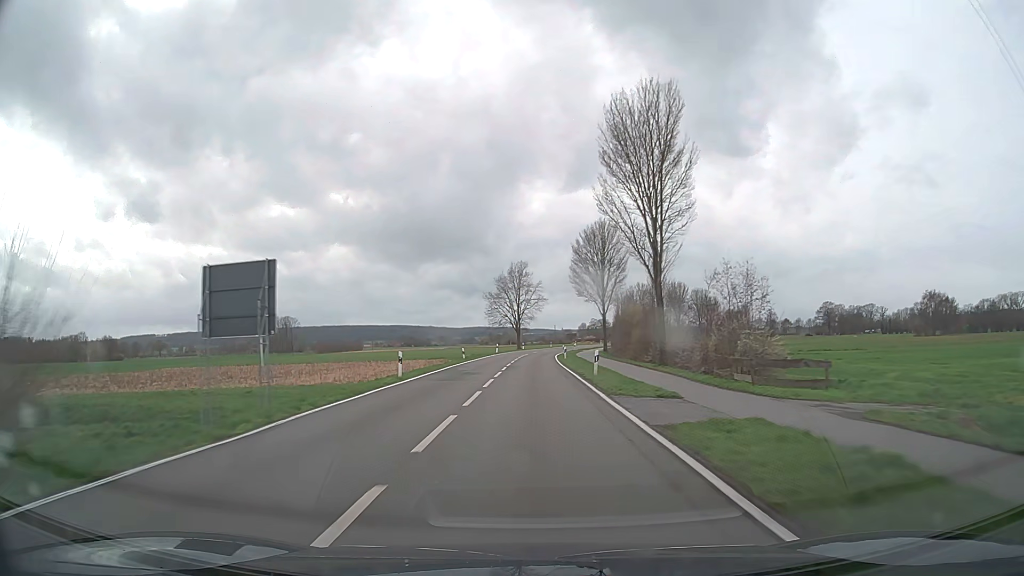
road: secondary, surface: asphalt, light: Day
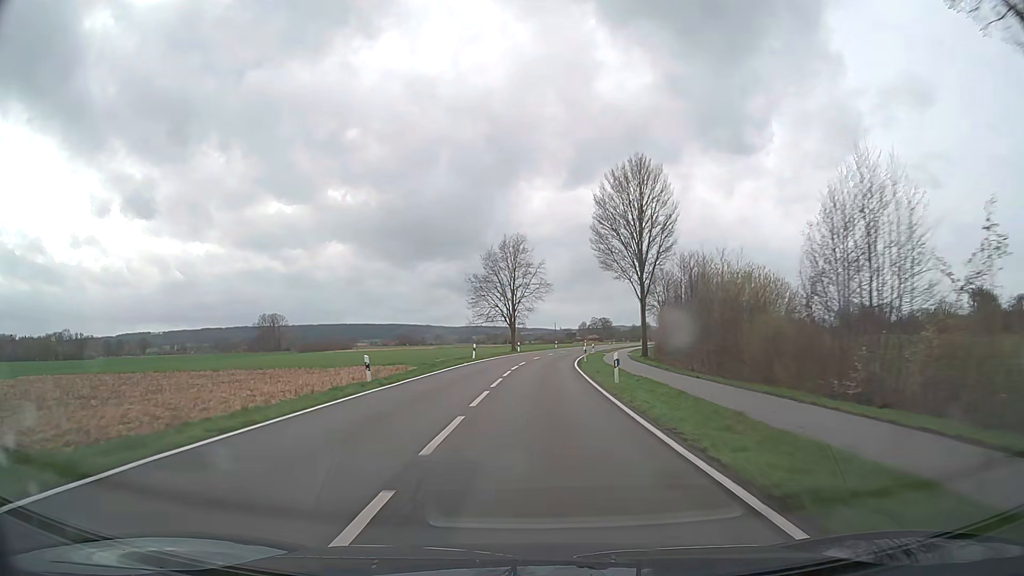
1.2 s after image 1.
(-0.1, +30.4) m; 0°
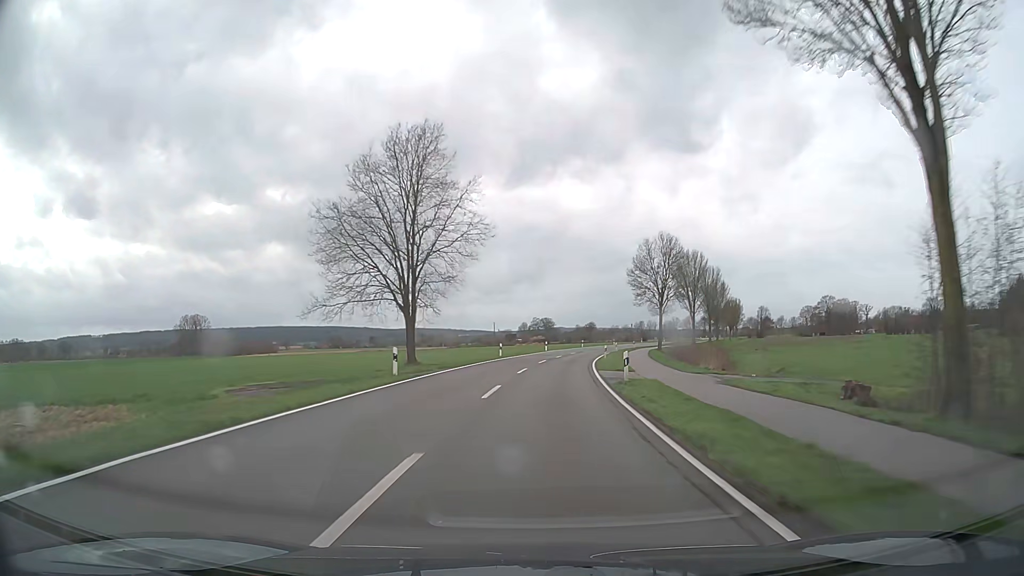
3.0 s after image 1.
(+1.3, +46.3) m; +5°
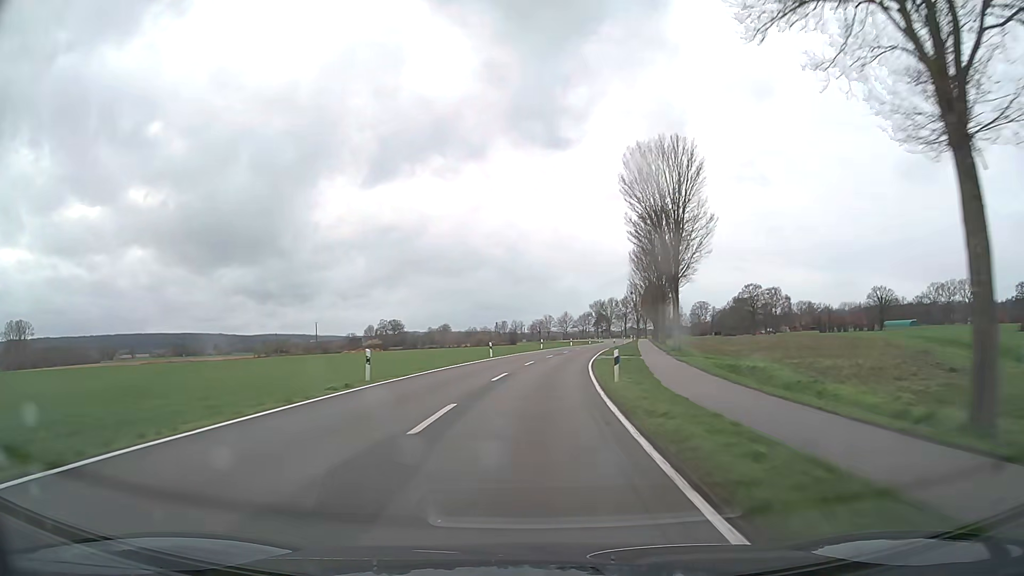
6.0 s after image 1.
(+8.6, +77.2) m; +12°
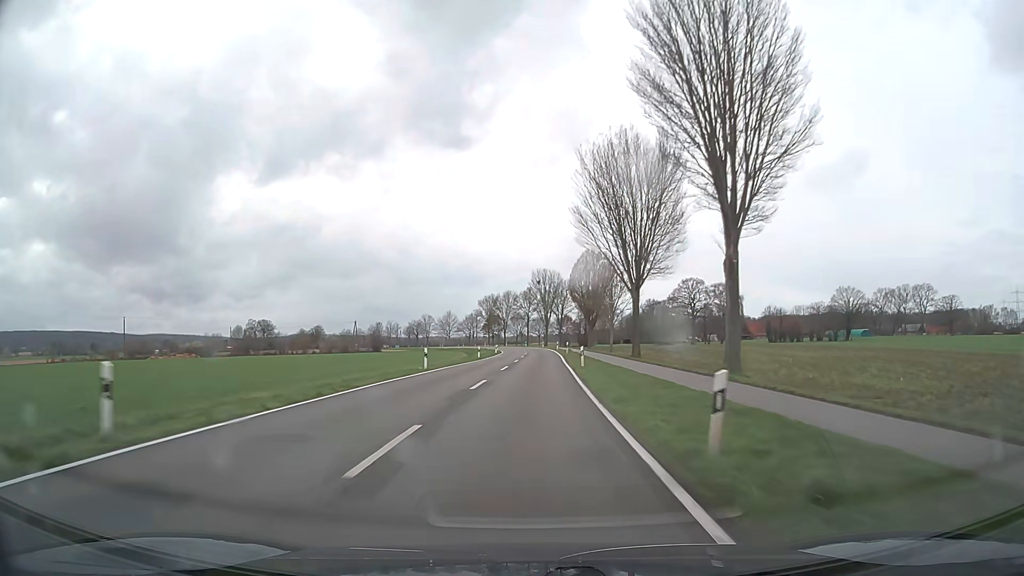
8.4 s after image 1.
(+5.5, +62.3) m; +9°
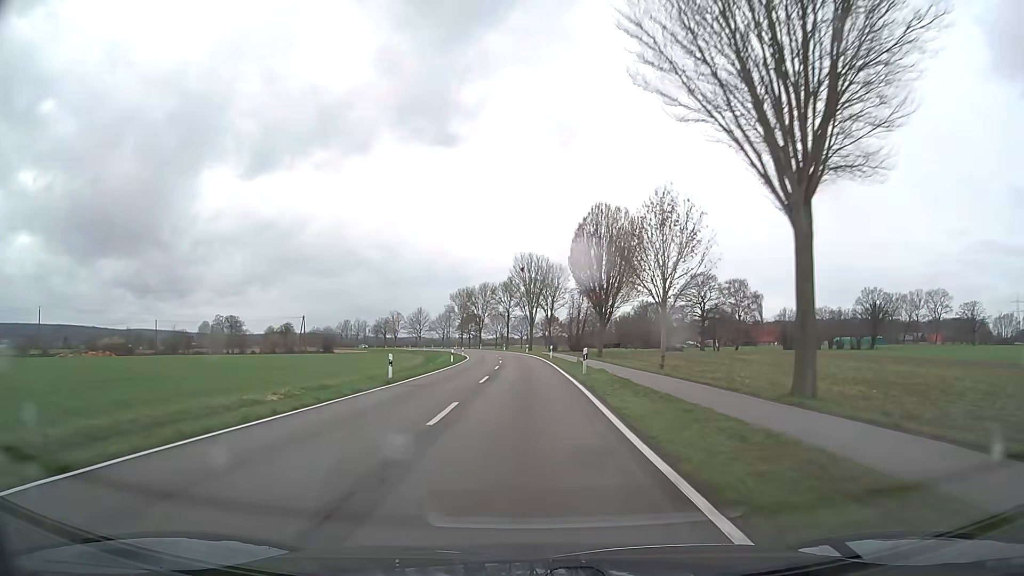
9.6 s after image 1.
(+0.5, +31.4) m; +2°
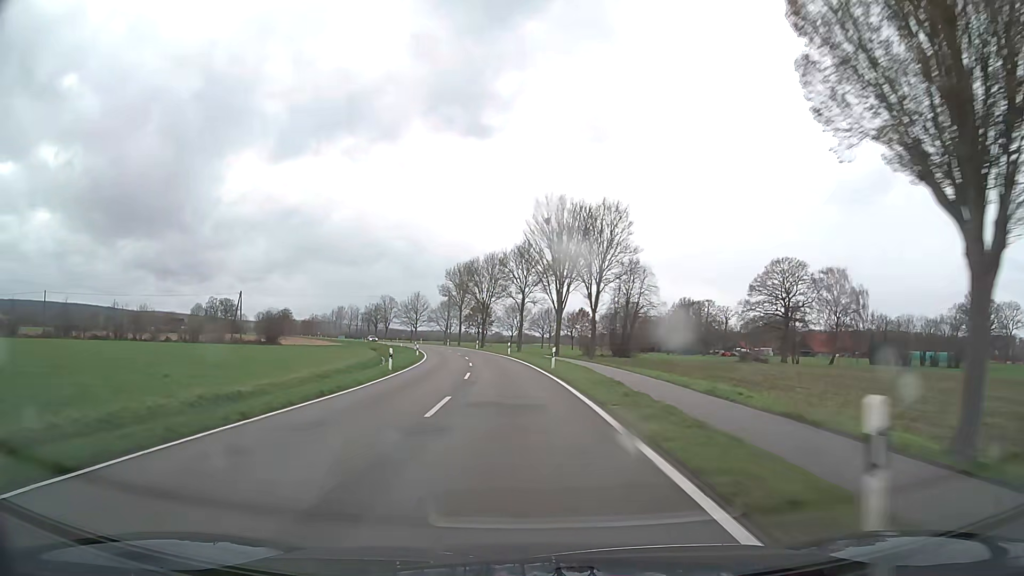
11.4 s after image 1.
(-0.2, +47.3) m; -1°
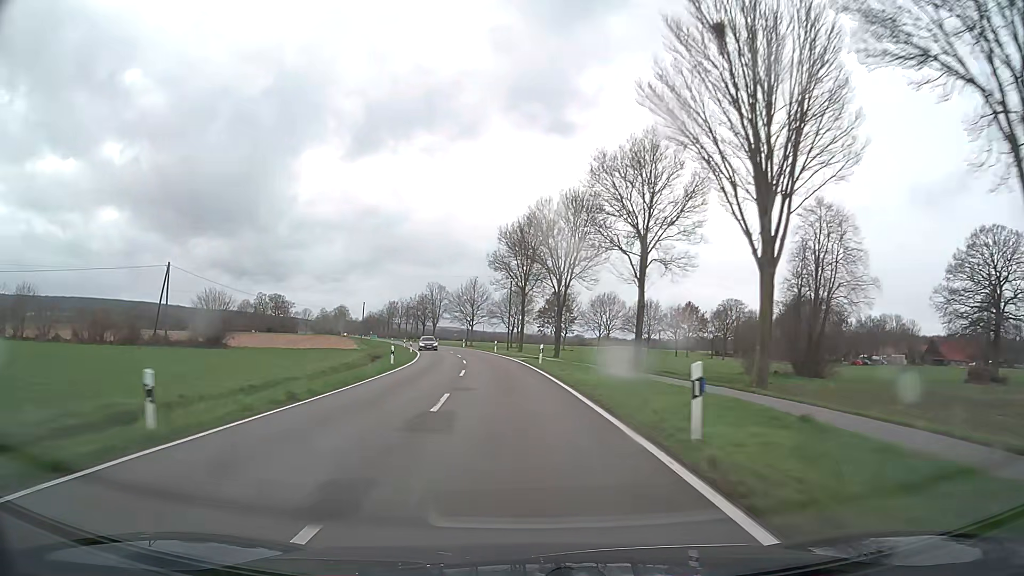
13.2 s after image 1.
(-2.7, +47.3) m; -7°
(0, +10) (-1, +20) (-1, +30) (-2, +40) (-4, +50) (-5, +60) (-7, +70) (-9, +79) (-12, +89) (-14, +99) m
